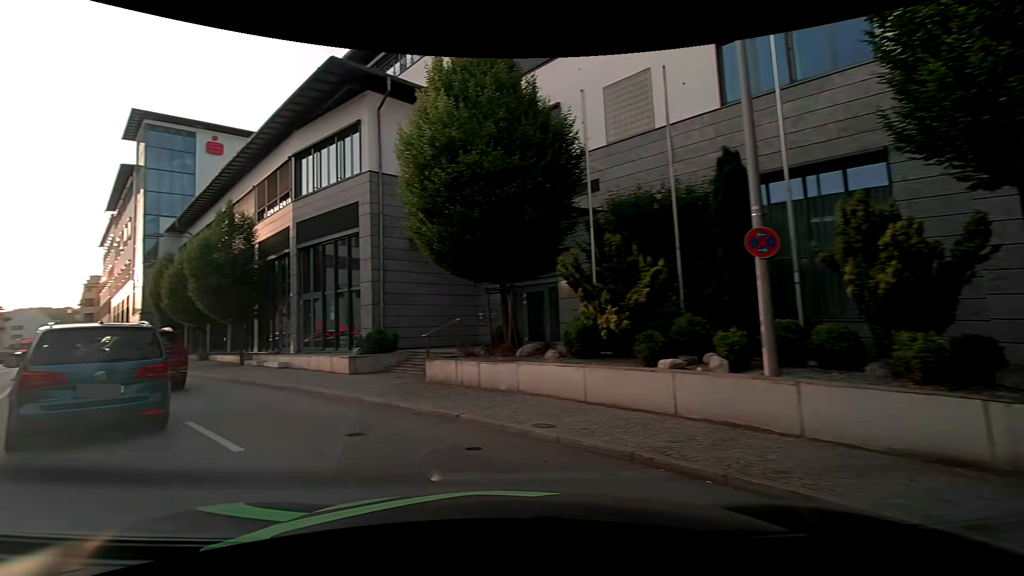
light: Day
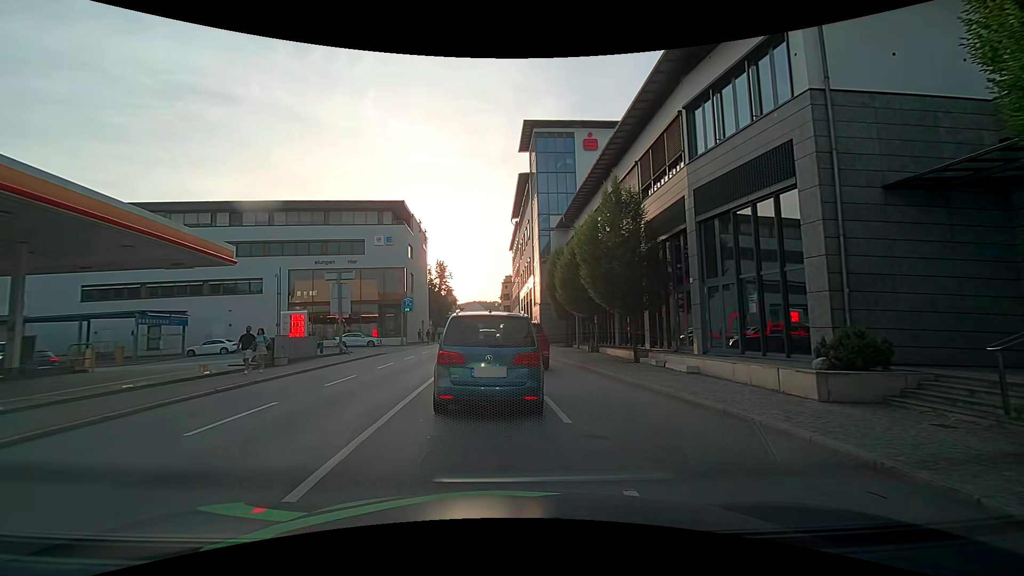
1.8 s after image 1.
(-2.1, +4.8) m; -40°
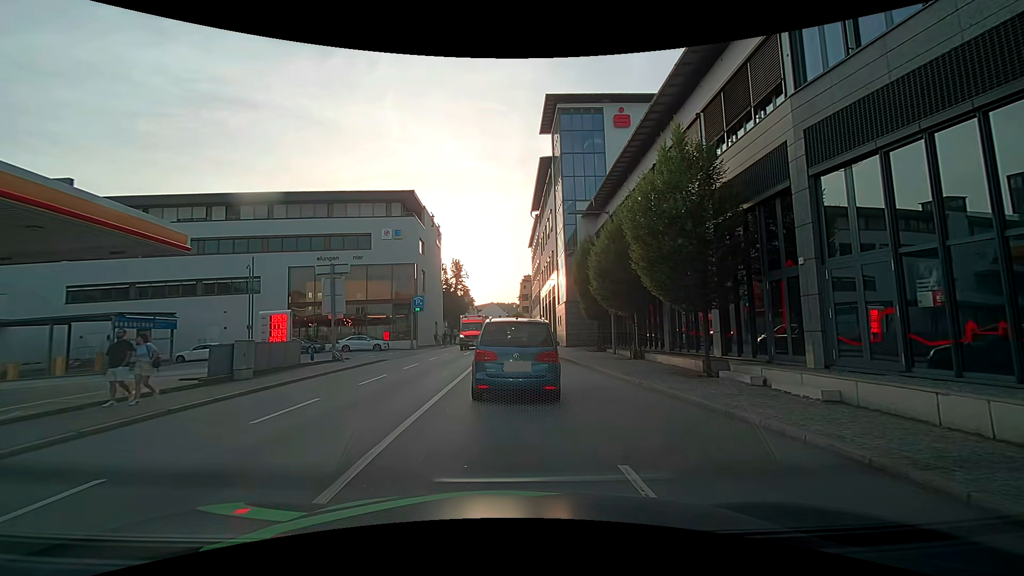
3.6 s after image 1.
(-0.3, +5.2) m; -3°
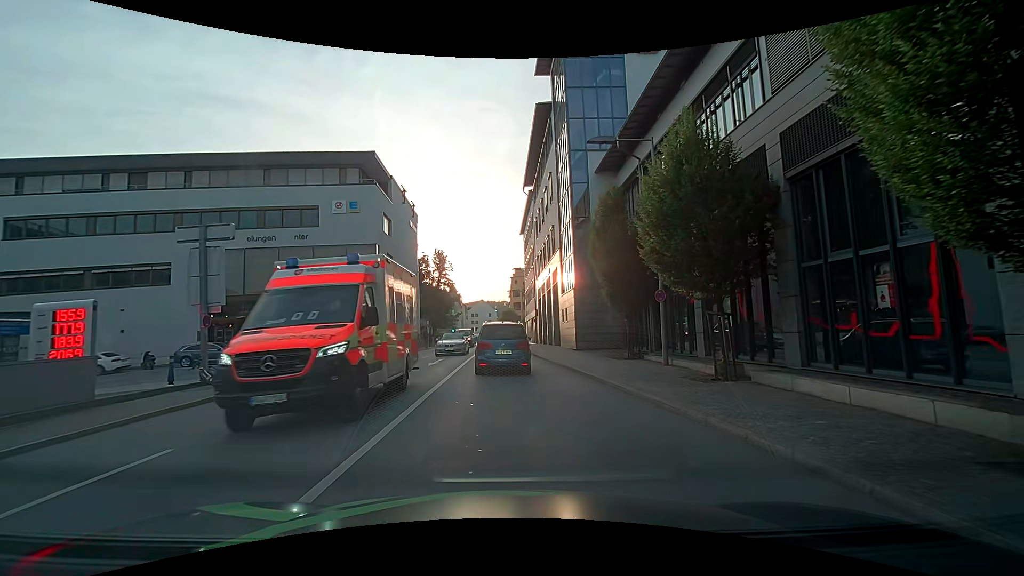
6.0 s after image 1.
(+0.1, +10.9) m; +1°
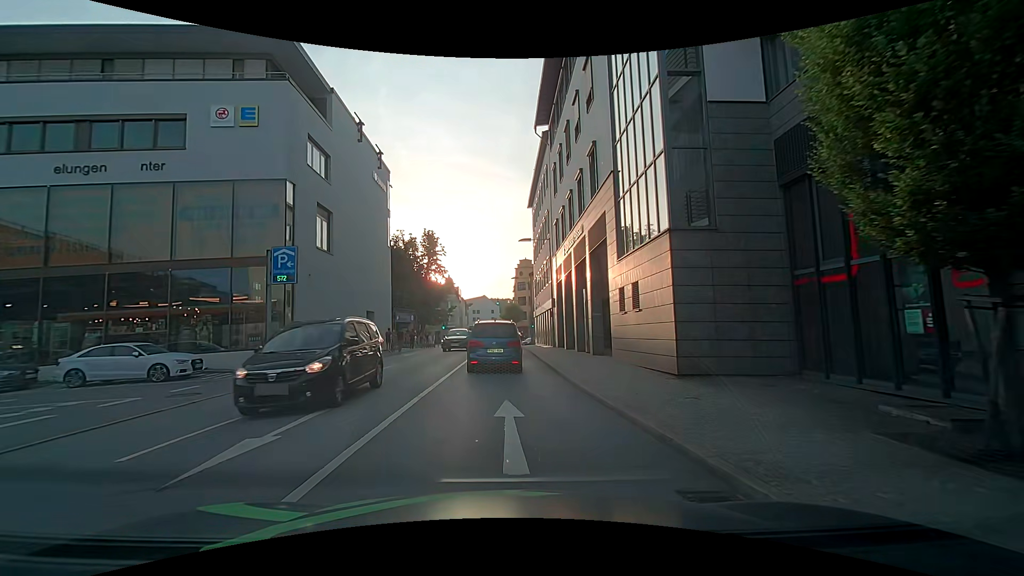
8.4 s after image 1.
(0.0, +15.9) m; 0°
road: primary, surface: asphalt
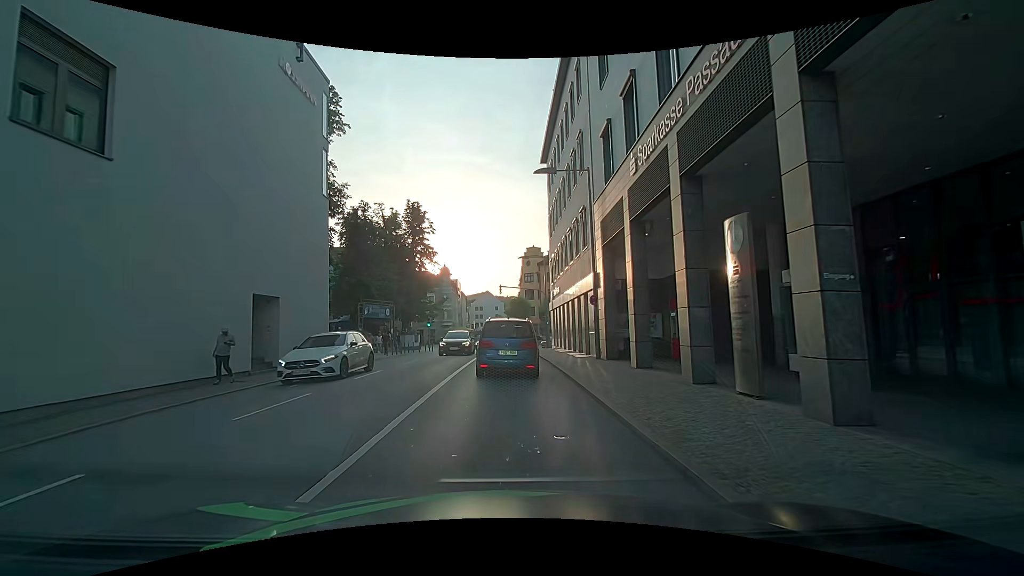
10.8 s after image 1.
(-0.1, +15.8) m; -2°
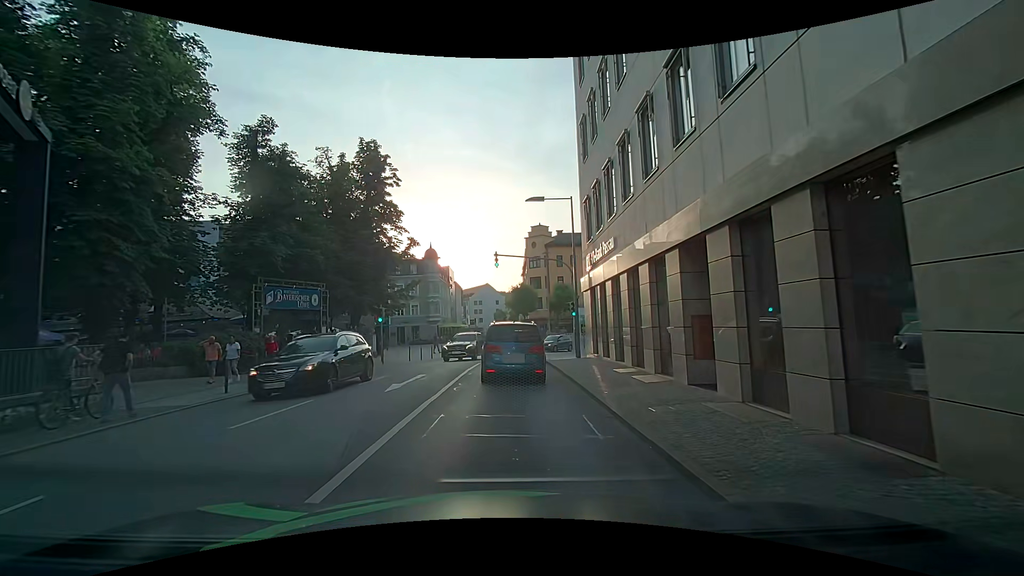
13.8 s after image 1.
(+0.4, +18.6) m; +3°
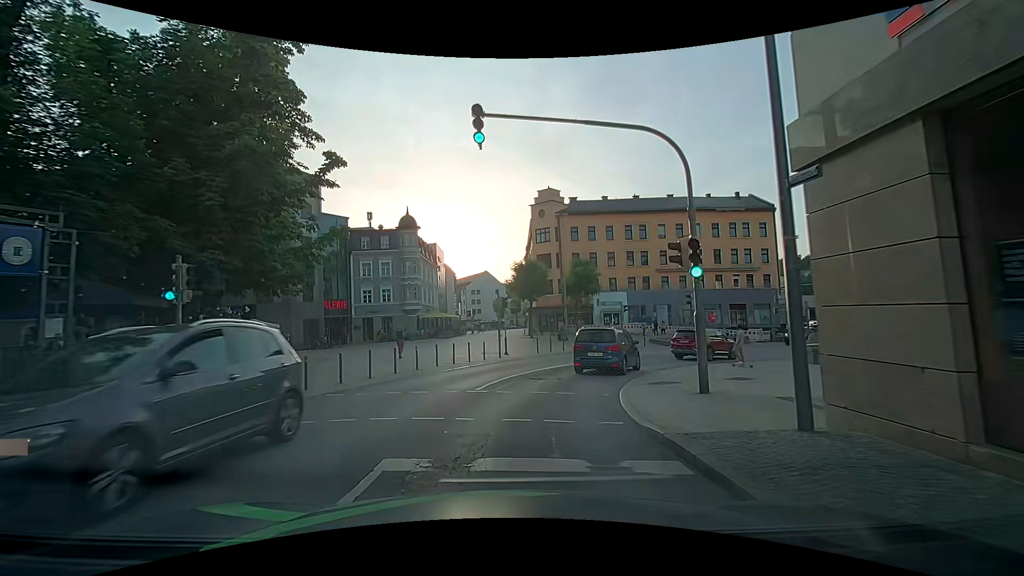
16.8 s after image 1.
(-0.7, +18.5) m; -2°
(0, +10) (+2, +20) (+8, +28) (+16, +34) (+24, +39) (+32, +46) (+39, +53) (+44, +62) (+47, +71) (+50, +81) m
